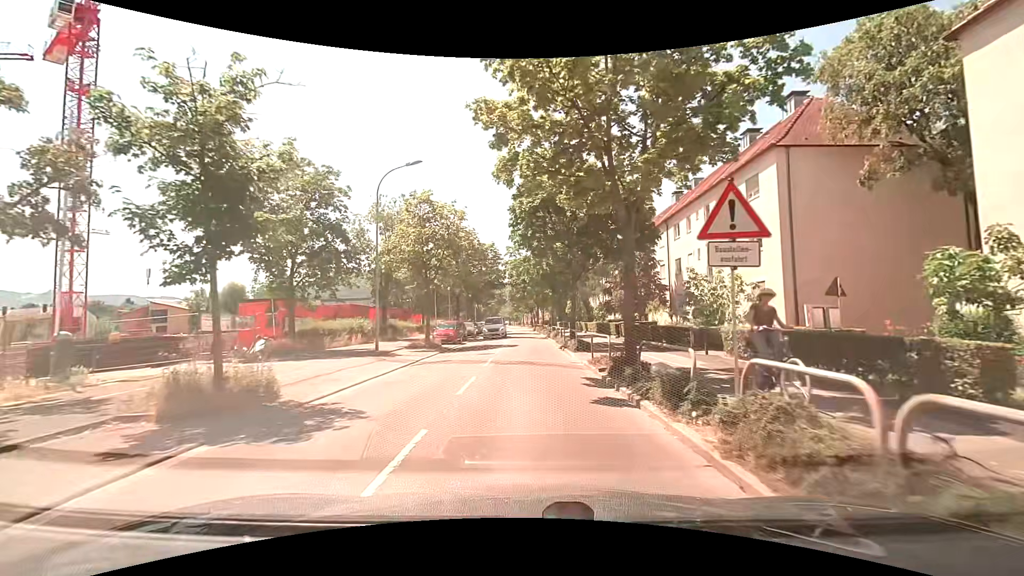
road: tertiary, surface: asphalt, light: Day
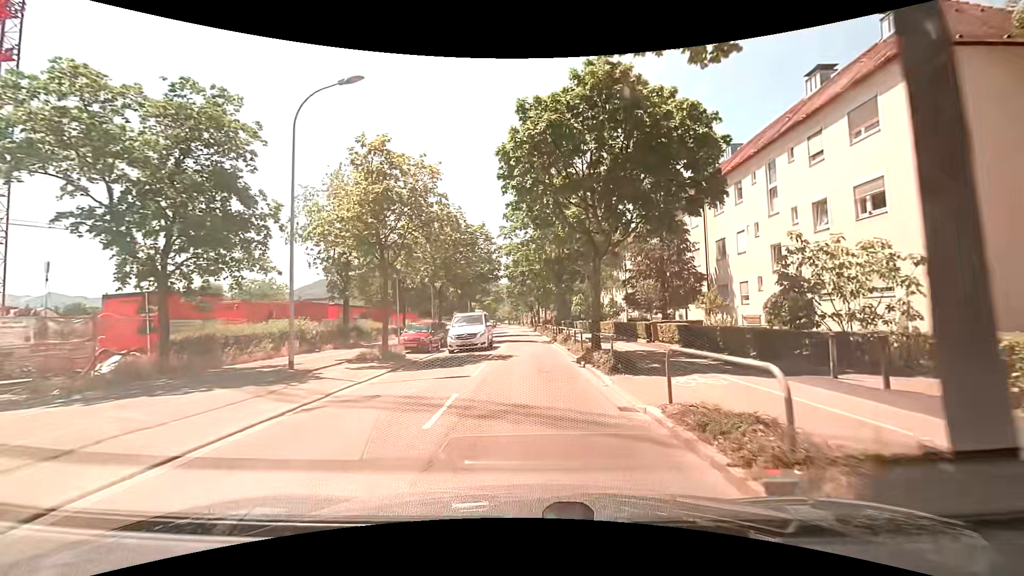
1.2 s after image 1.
(-0.1, +8.8) m; 0°
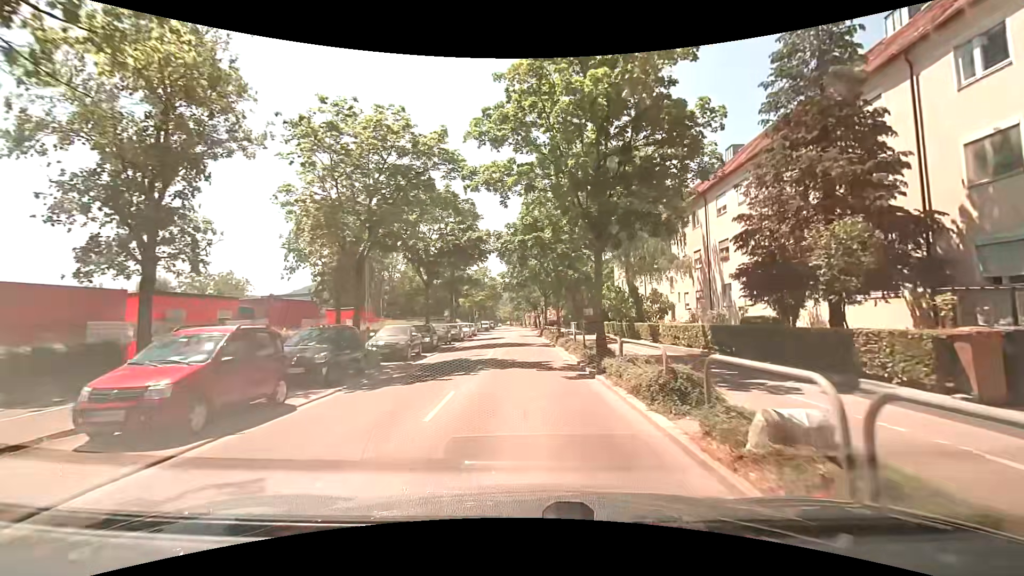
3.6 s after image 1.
(0.0, +17.6) m; -1°
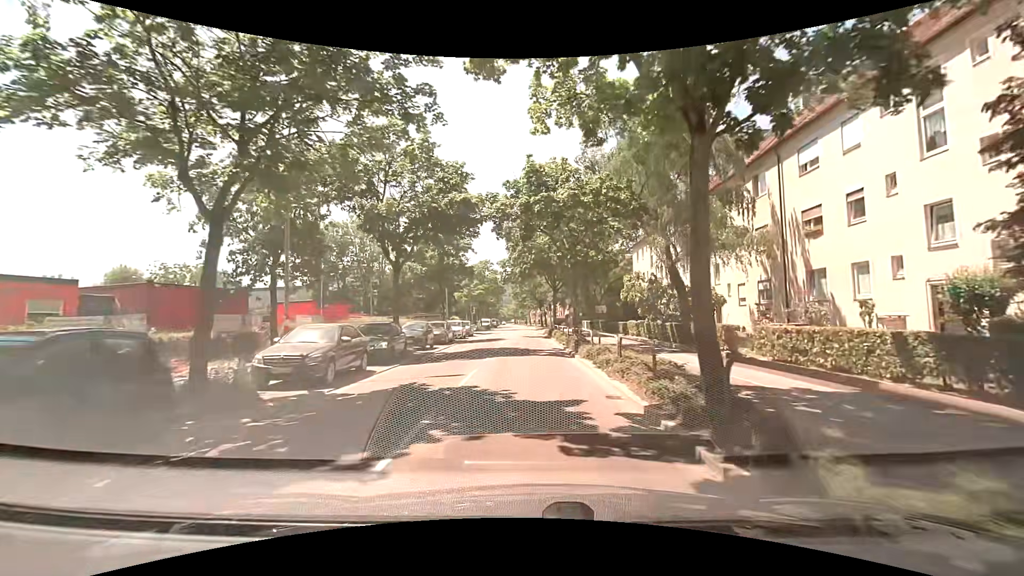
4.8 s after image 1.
(+0.1, +8.7) m; +1°
